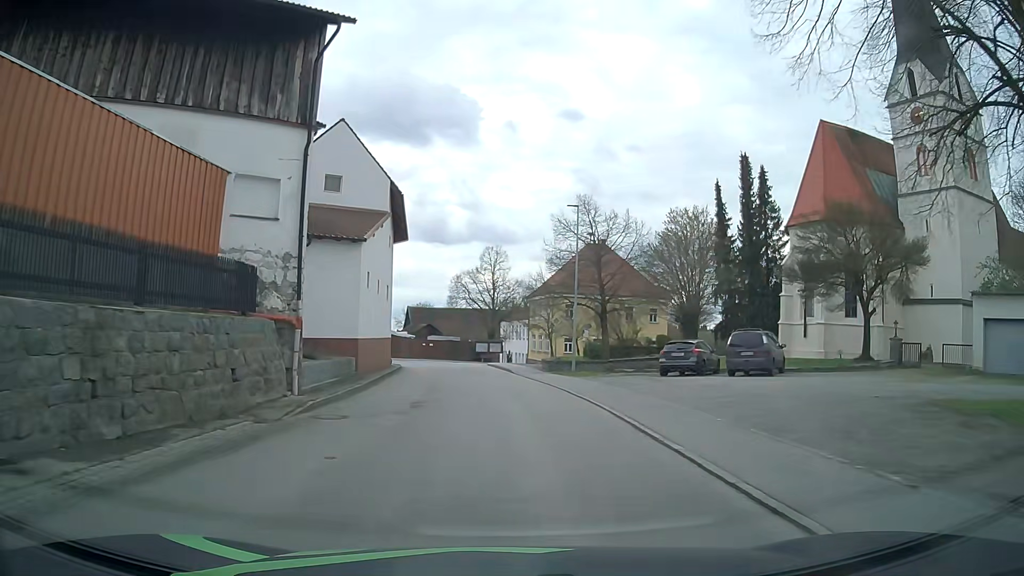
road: tertiary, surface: asphalt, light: Day
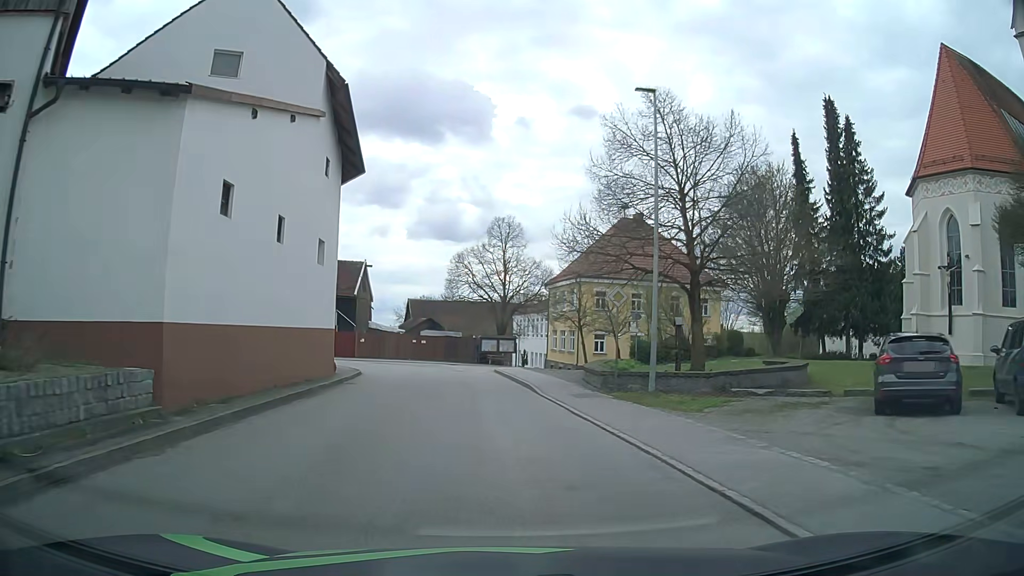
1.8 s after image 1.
(-0.1, +15.8) m; -1°
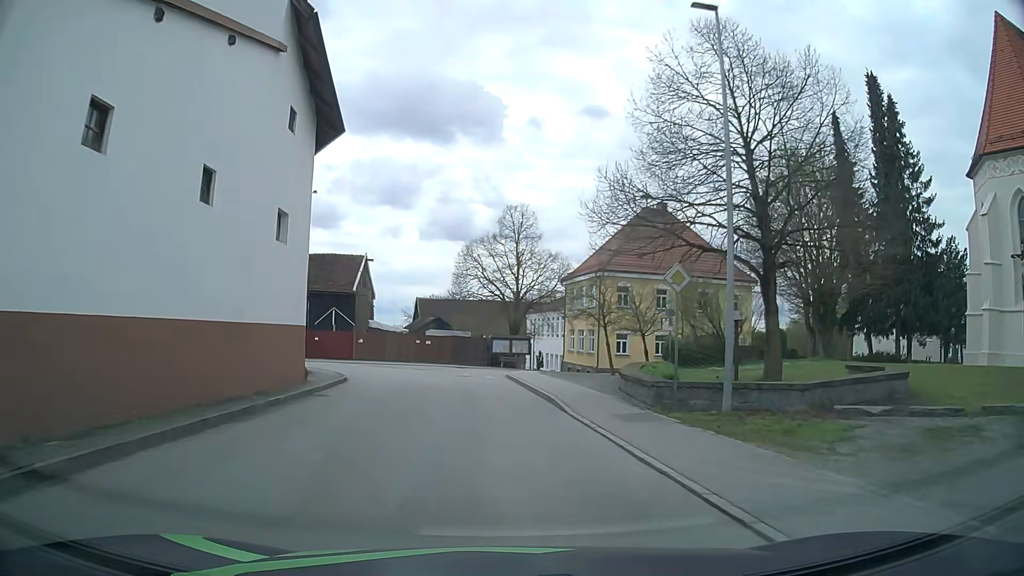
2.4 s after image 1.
(-0.1, +5.1) m; -2°
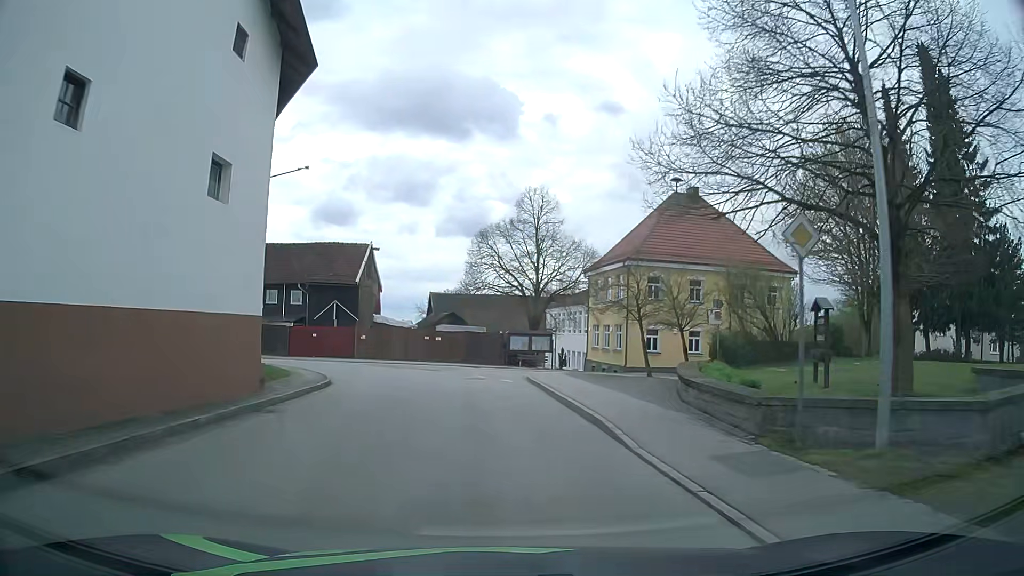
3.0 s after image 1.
(0.0, +5.0) m; -1°
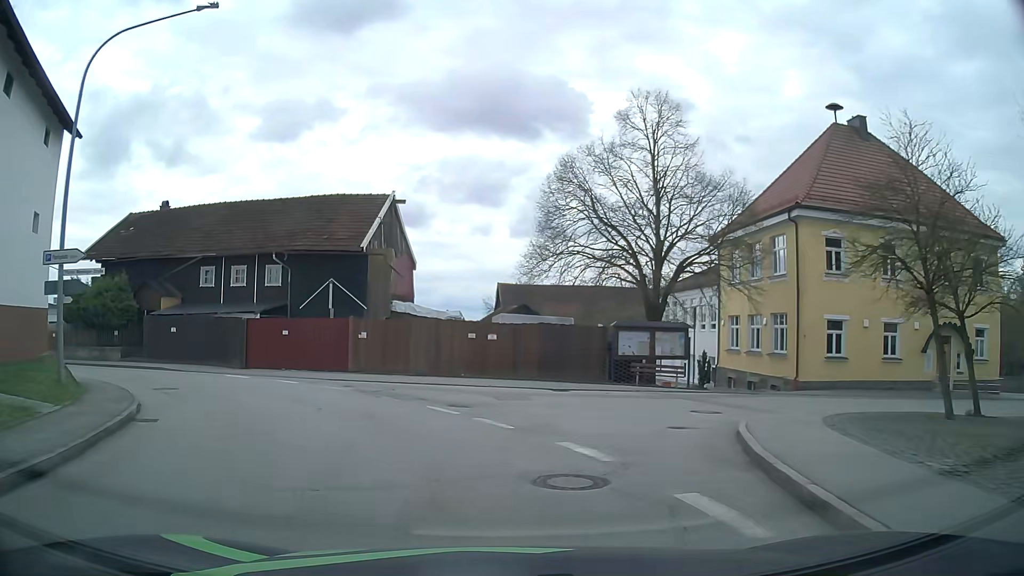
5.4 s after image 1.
(-0.8, +18.7) m; -6°
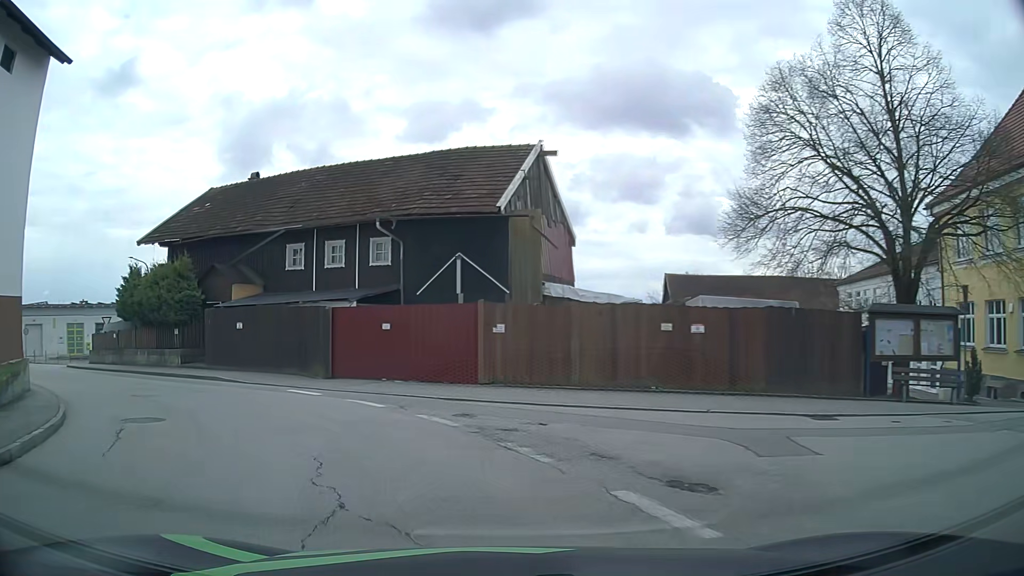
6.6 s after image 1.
(-1.0, +8.7) m; -14°
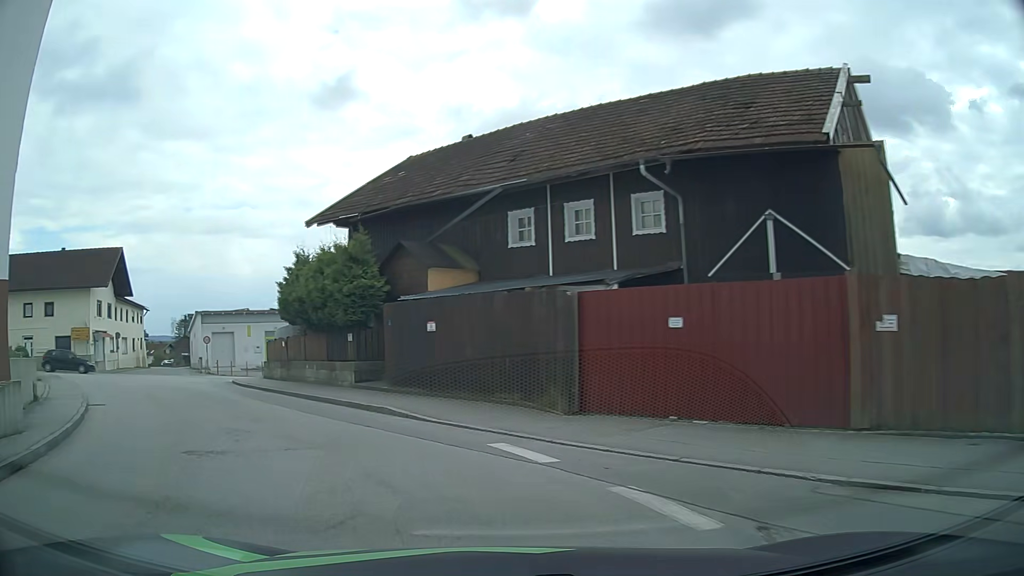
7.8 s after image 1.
(-1.5, +8.1) m; -22°
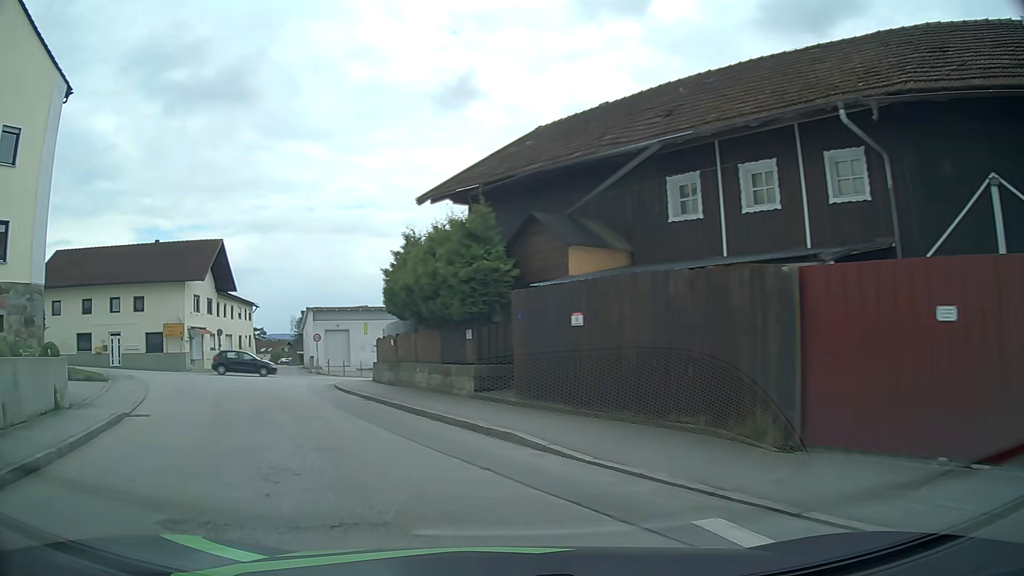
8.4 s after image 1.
(-0.3, +3.9) m; -10°
(-2, +10) (-6, +19) (-9, +29) (-8, +38) (-1, +46) (+7, +52) (+16, +56) (+24, +61) (+34, +65) (+43, +69) m
